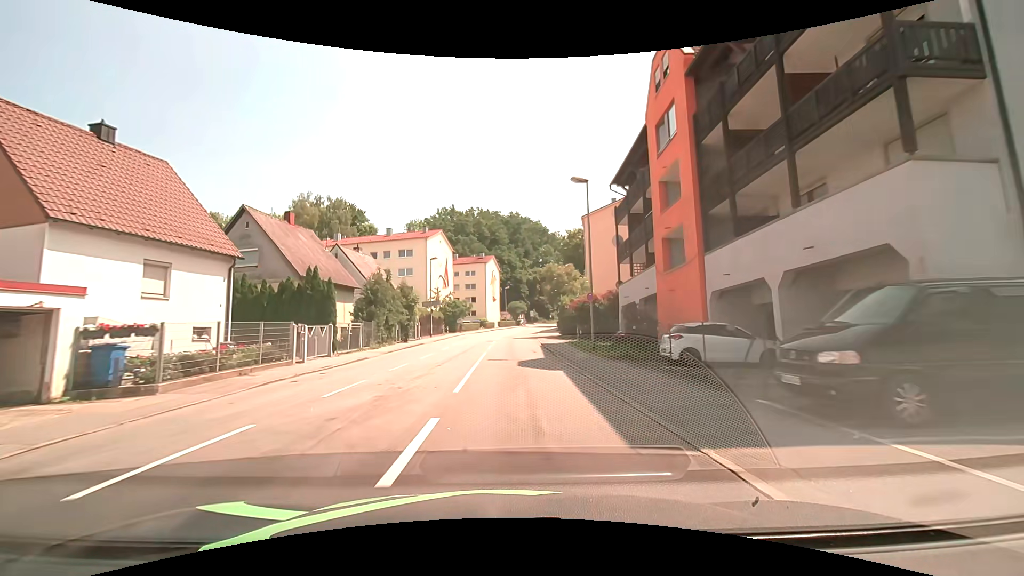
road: tertiary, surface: asphalt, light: Day
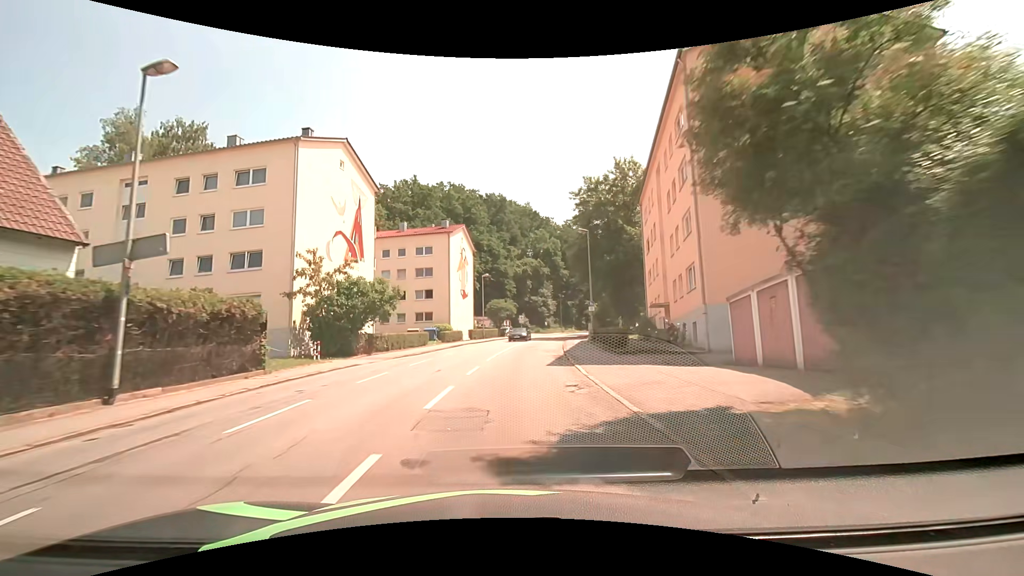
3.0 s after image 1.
(0.0, +39.0) m; +1°
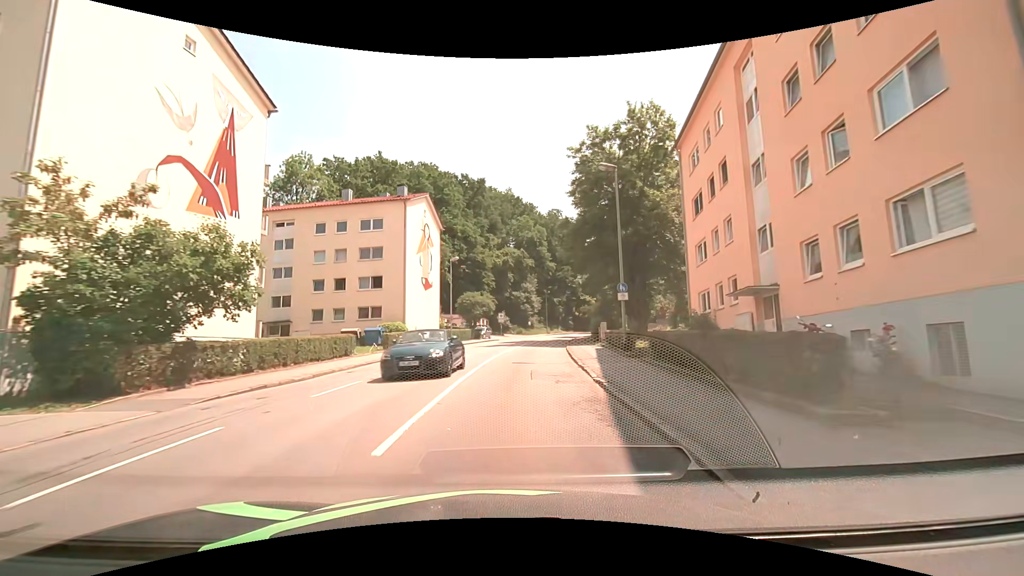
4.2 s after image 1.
(+0.2, +14.9) m; +2°
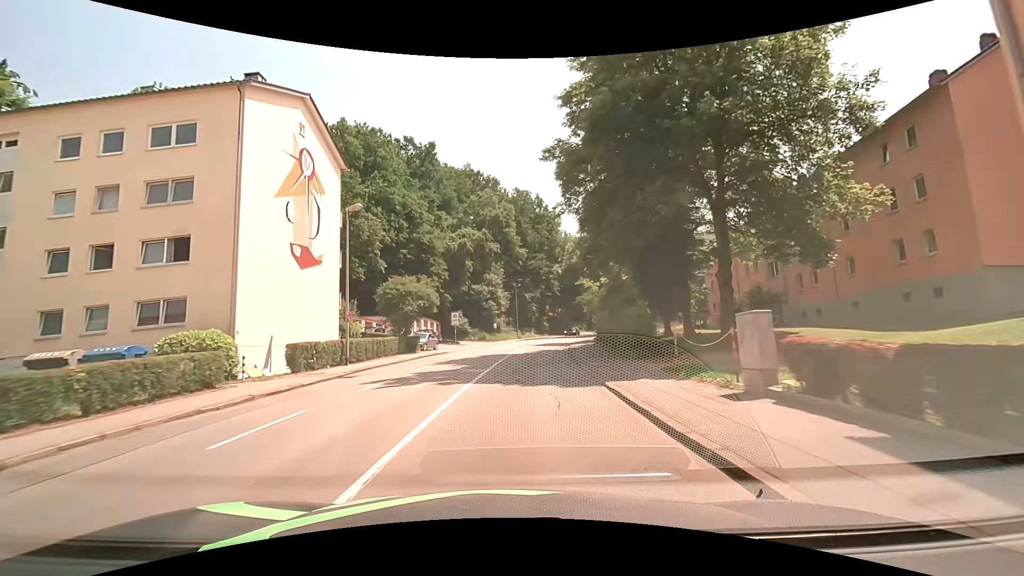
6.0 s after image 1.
(+0.7, +22.0) m; +4°
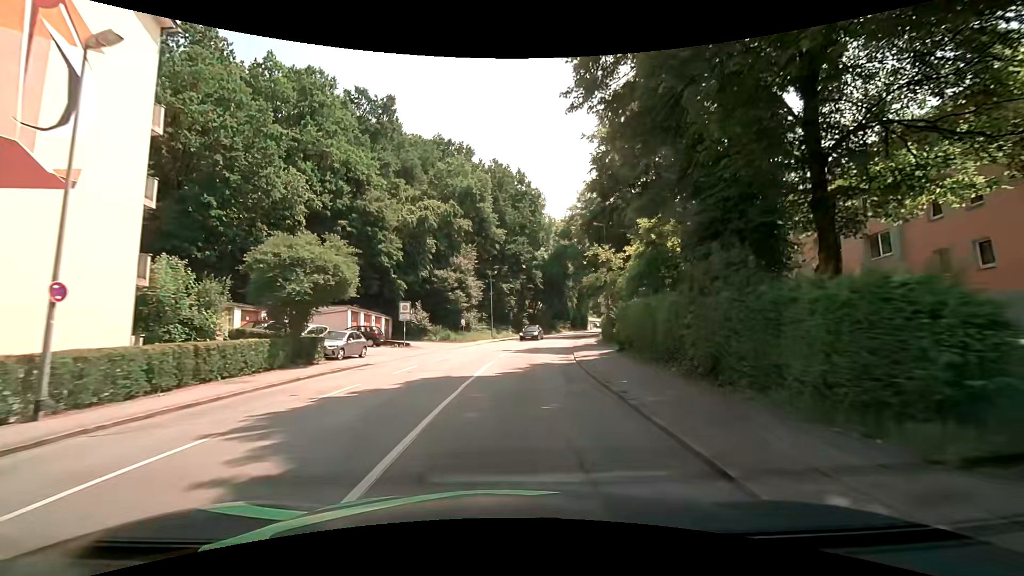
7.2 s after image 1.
(+0.2, +14.7) m; +2°
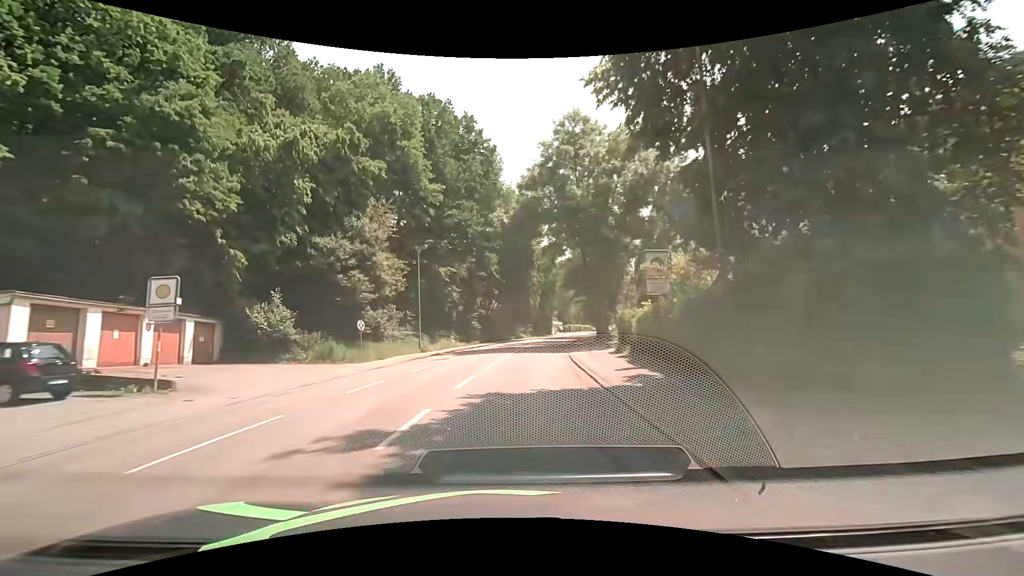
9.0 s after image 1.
(+1.0, +22.5) m; +6°
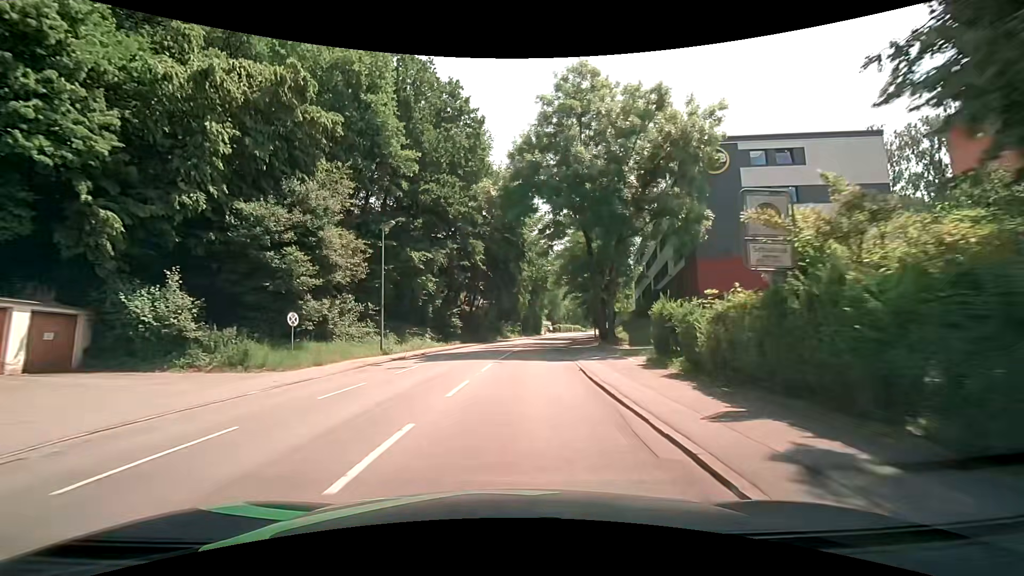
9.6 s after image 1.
(+0.1, +7.6) m; +1°
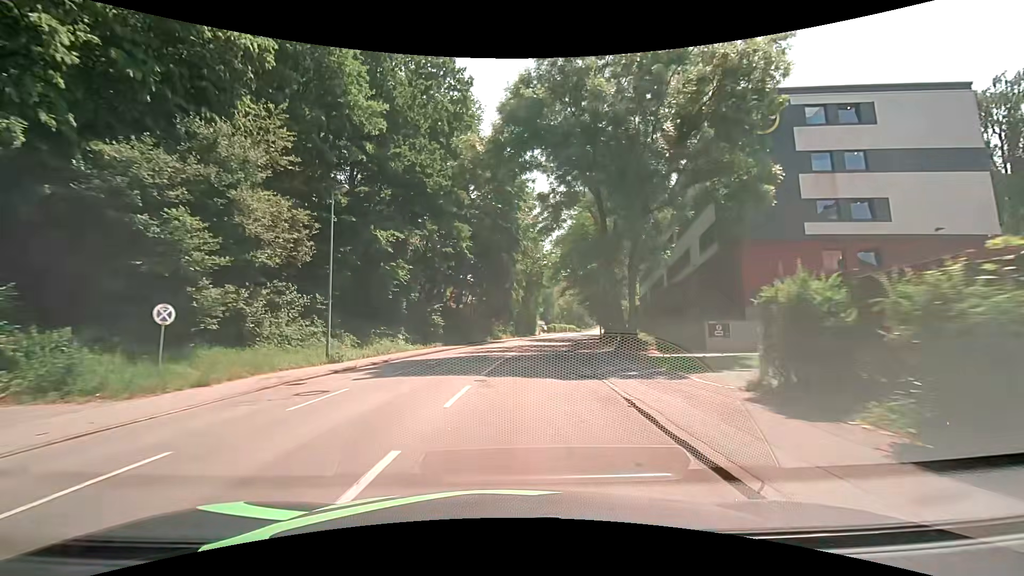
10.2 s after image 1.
(+0.1, +7.6) m; +1°
(0, +10) (+1, +20) (+2, +30) (+3, +40) (+5, +50) (+7, +60) (+9, +69) (+11, +79) (+13, +89) (+16, +99) m
